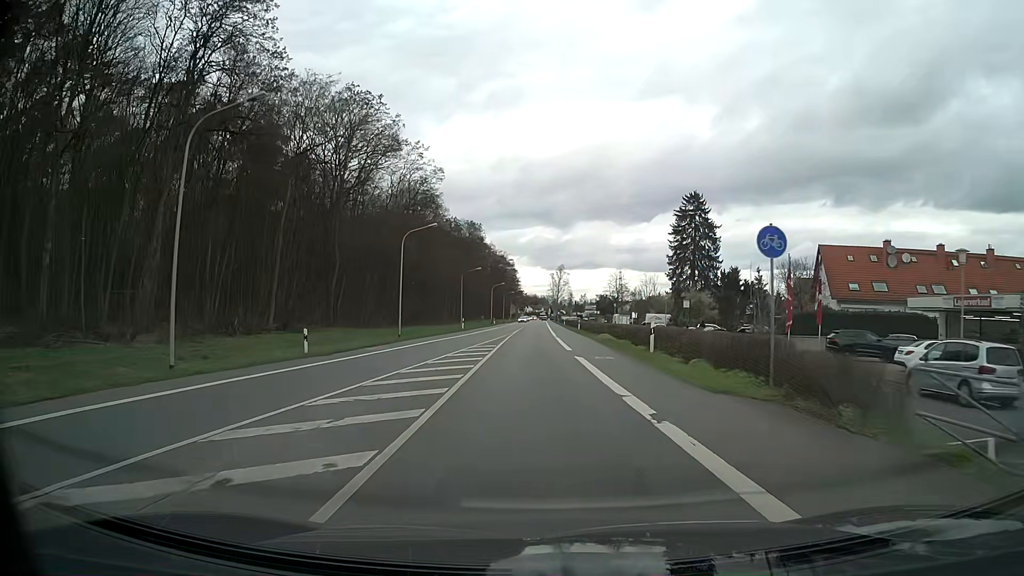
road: primary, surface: asphalt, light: Day
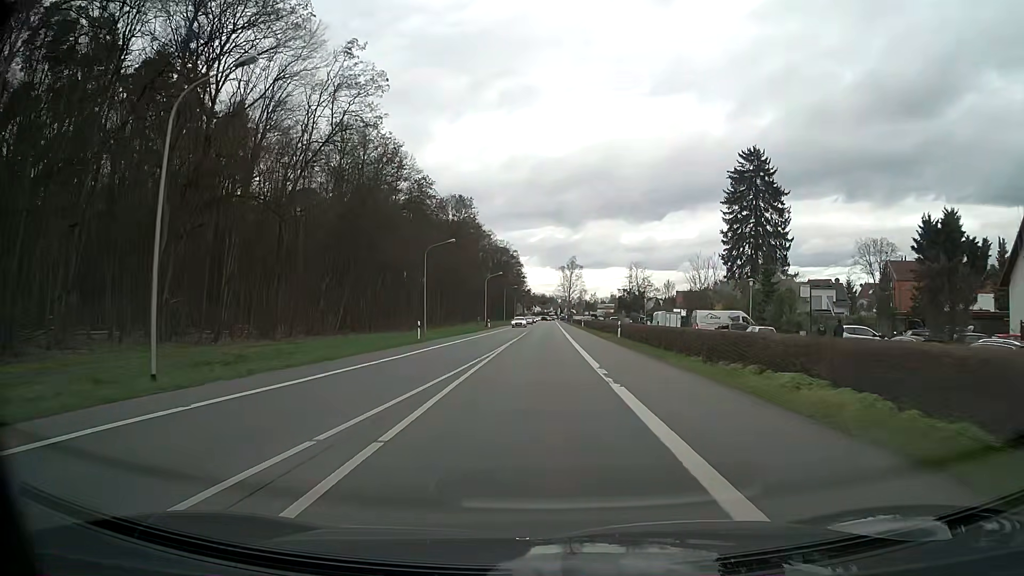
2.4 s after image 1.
(-0.2, +31.5) m; -1°
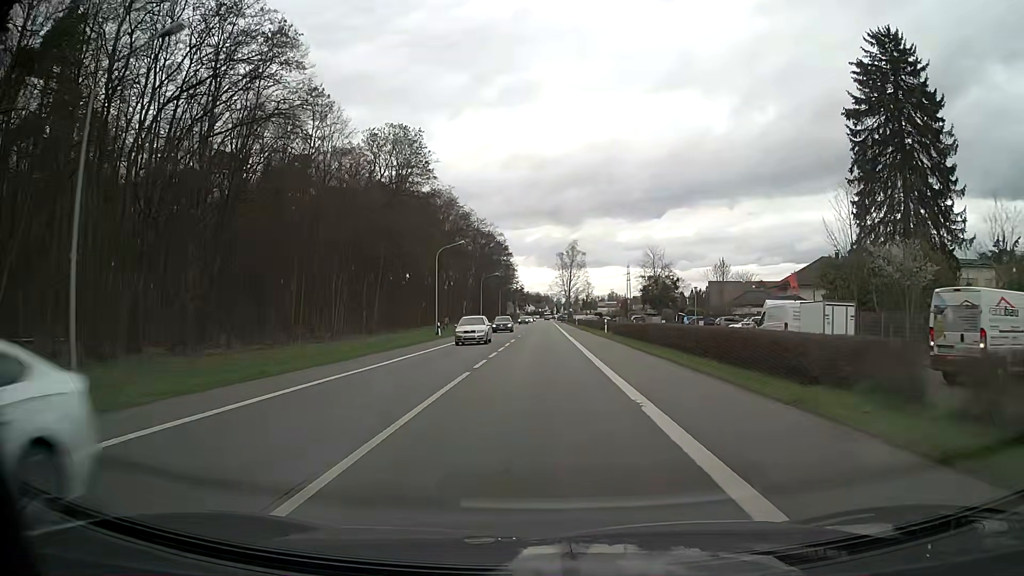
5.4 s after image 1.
(+0.4, +40.8) m; +1°
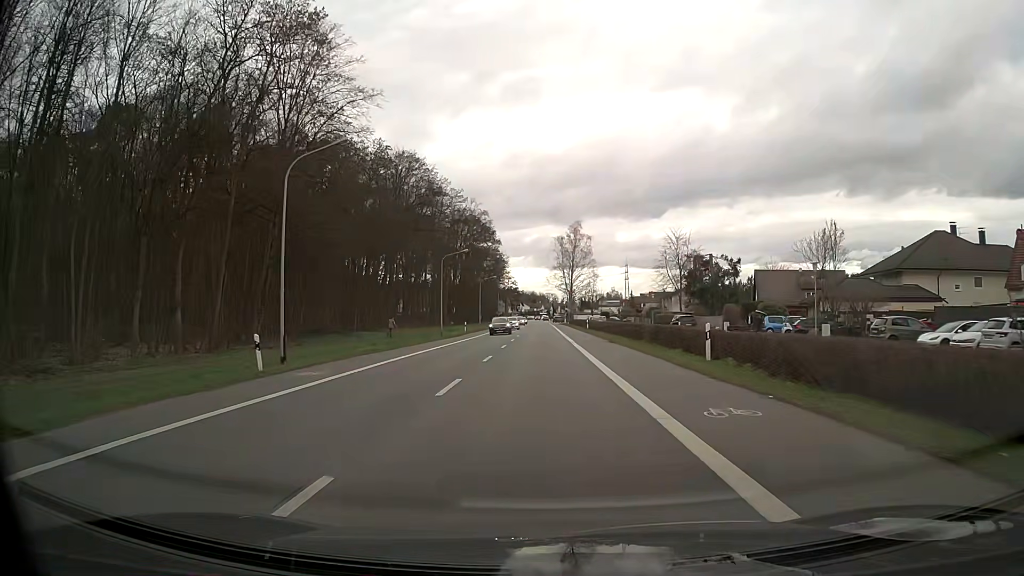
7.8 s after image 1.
(+0.1, +33.7) m; 0°
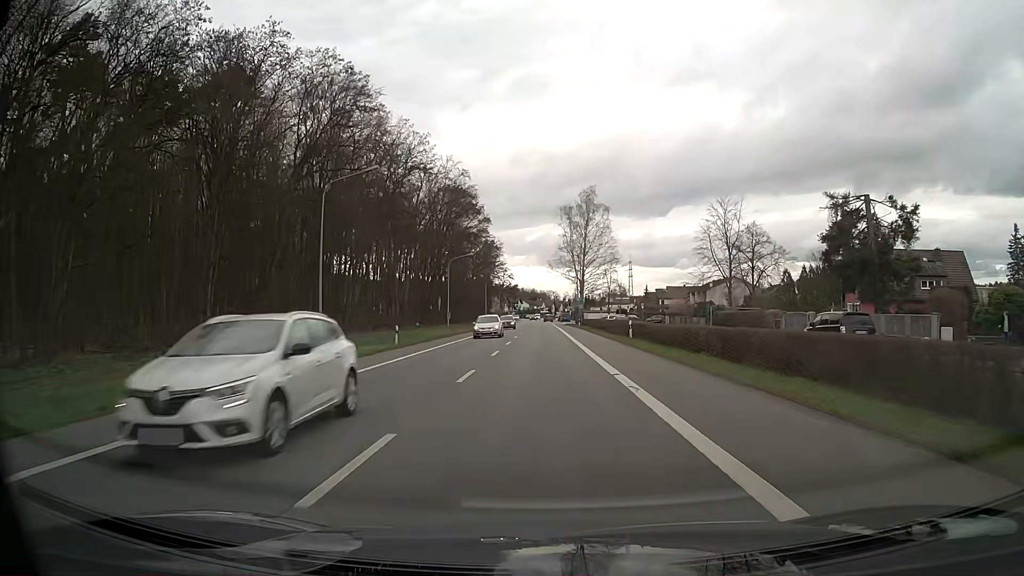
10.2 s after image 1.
(-0.1, +33.9) m; 0°
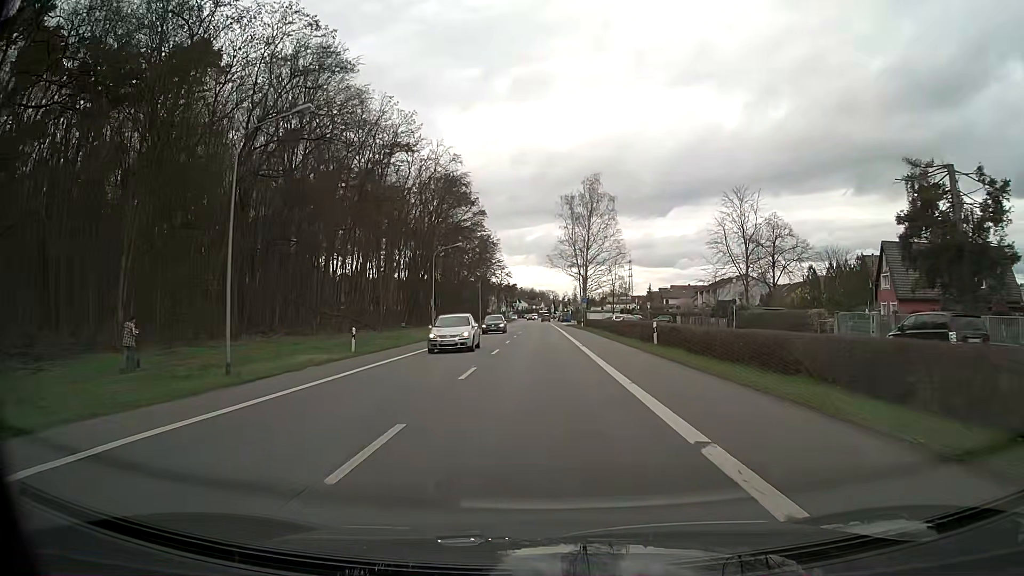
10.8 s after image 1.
(0.0, +8.4) m; 0°
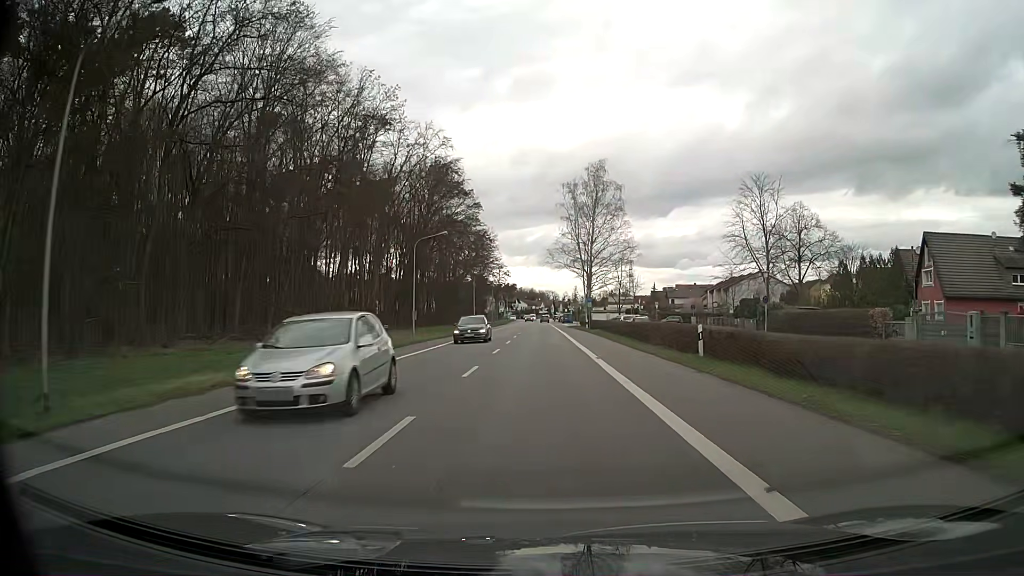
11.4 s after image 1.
(0.0, +8.3) m; 0°
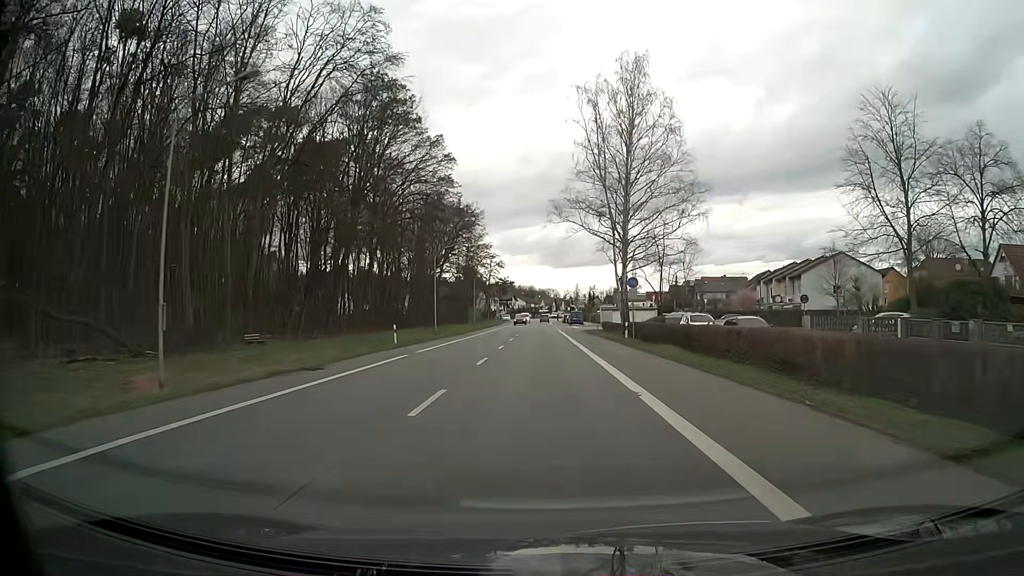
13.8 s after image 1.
(+0.1, +32.8) m; 0°
(0, +10) (0, +20) (0, +30) (0, +40) (0, +50) (0, +60) (0, +70) (0, +80) (0, +90) (0, +100) m
